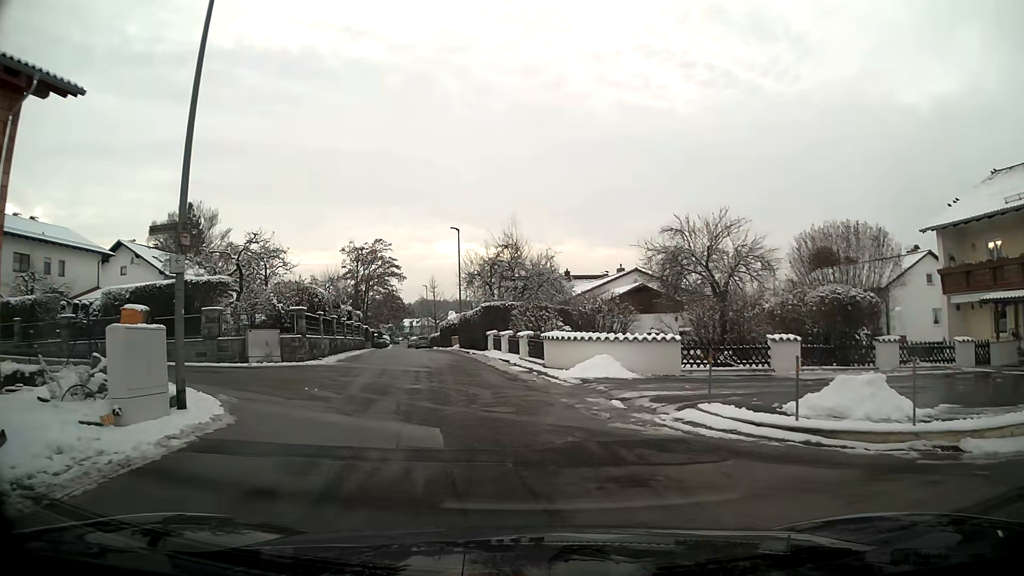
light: Day
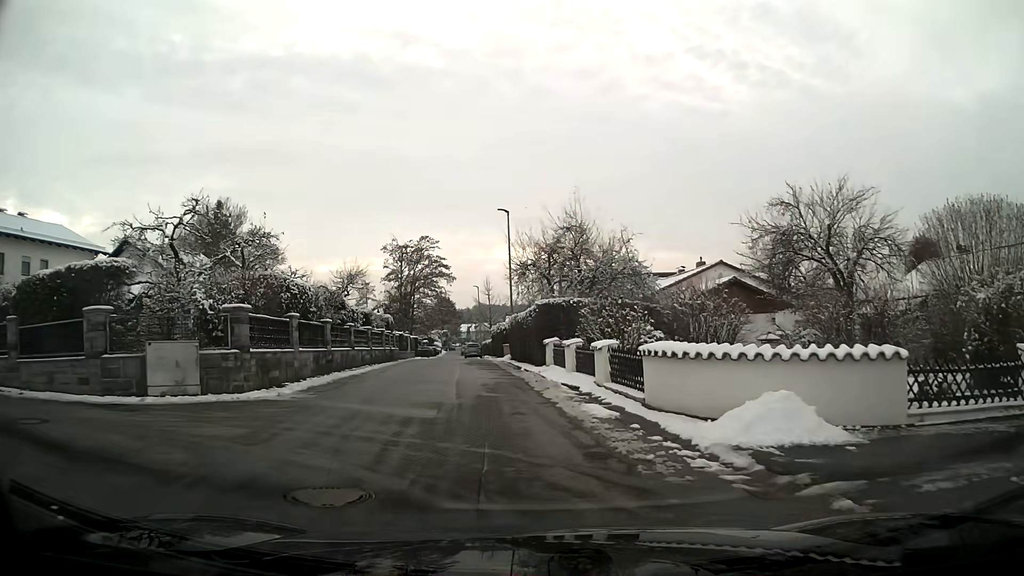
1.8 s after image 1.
(-0.4, +9.2) m; -5°
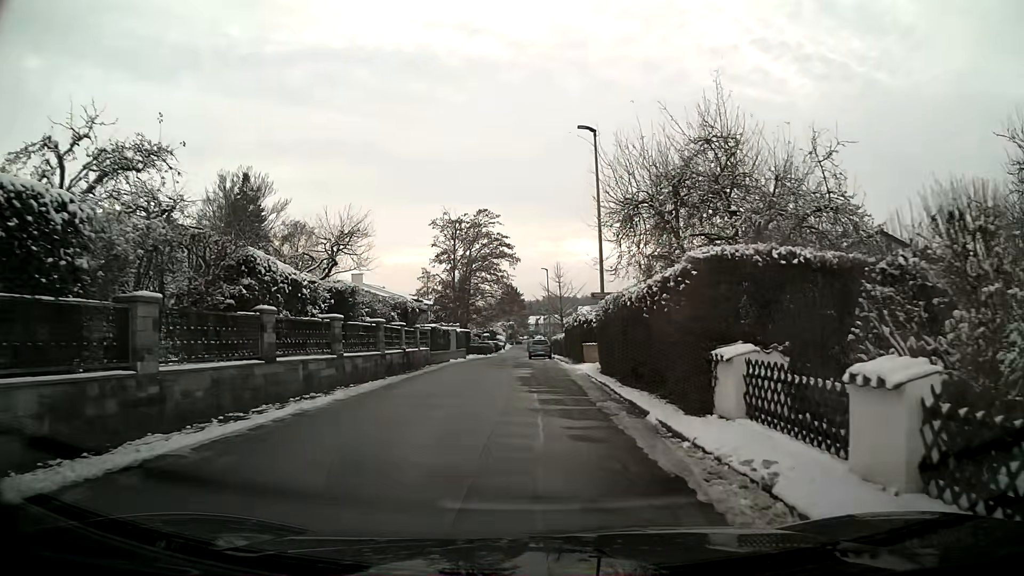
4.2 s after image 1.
(-0.8, +14.3) m; -5°
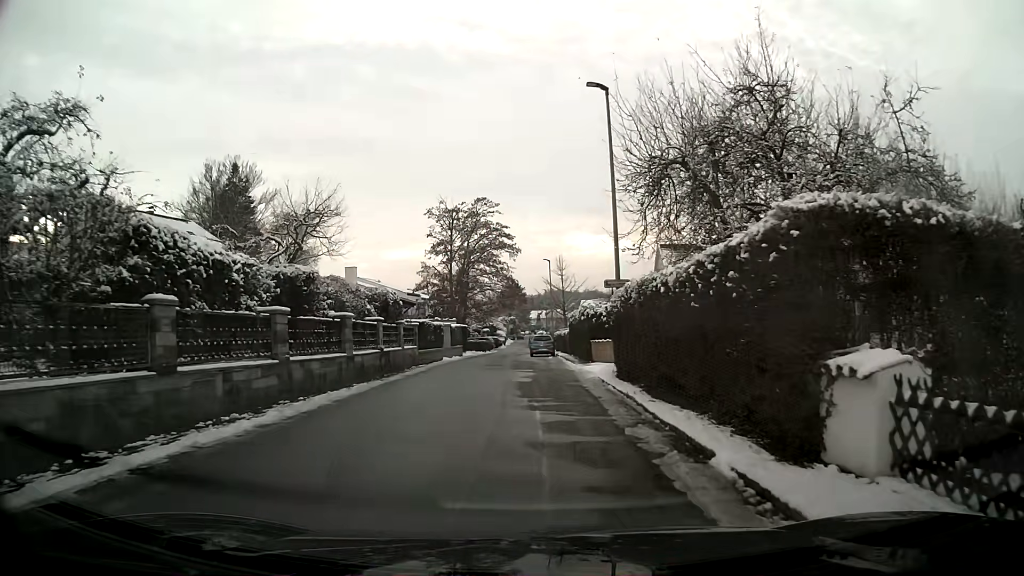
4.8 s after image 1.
(0.0, +3.7) m; 0°
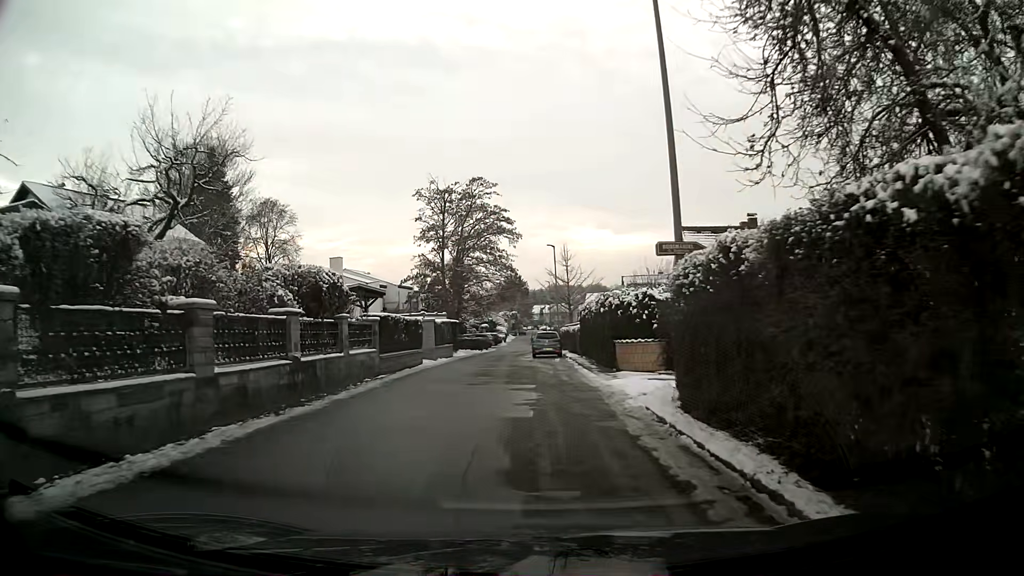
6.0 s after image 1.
(0.0, +7.4) m; 0°
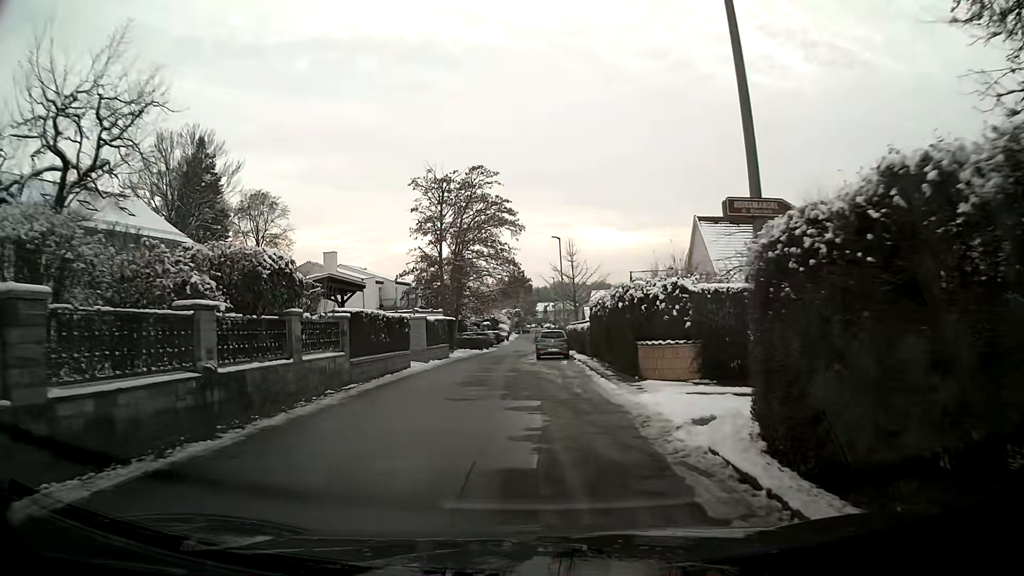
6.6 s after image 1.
(0.0, +3.7) m; 0°
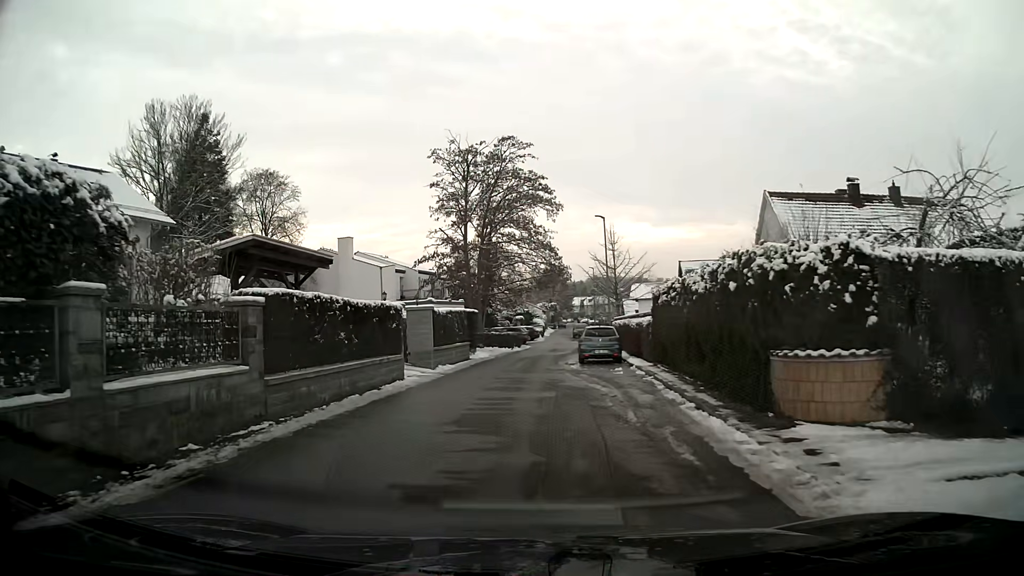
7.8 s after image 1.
(-0.3, +7.4) m; -4°
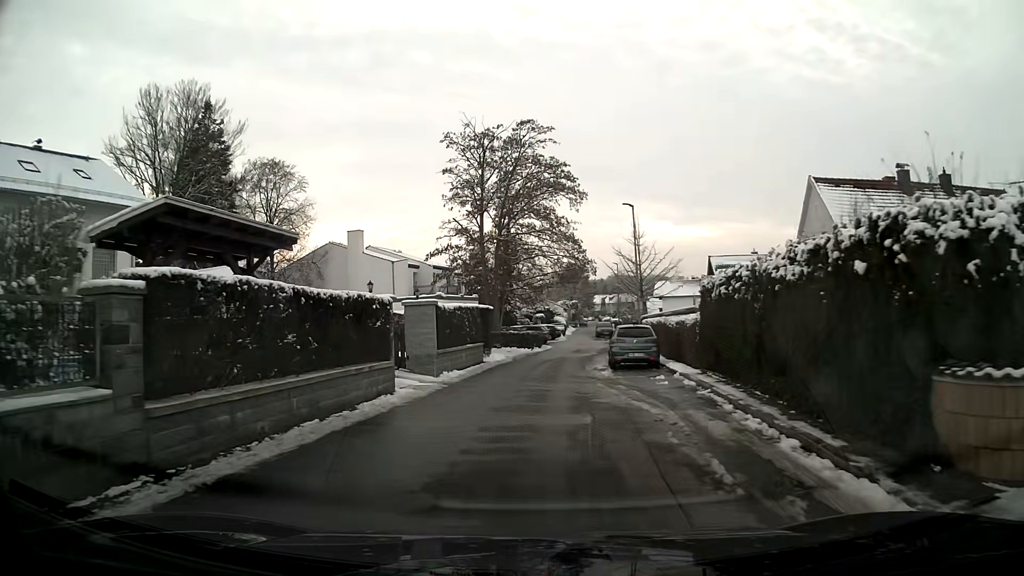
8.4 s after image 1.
(0.0, +3.7) m; -1°
(0, +10) (0, +20) (+2, +30) (+4, +40) (+5, +49) (+5, +59) (+5, +69) (+6, +79) (+8, +89) (+9, +99) m
